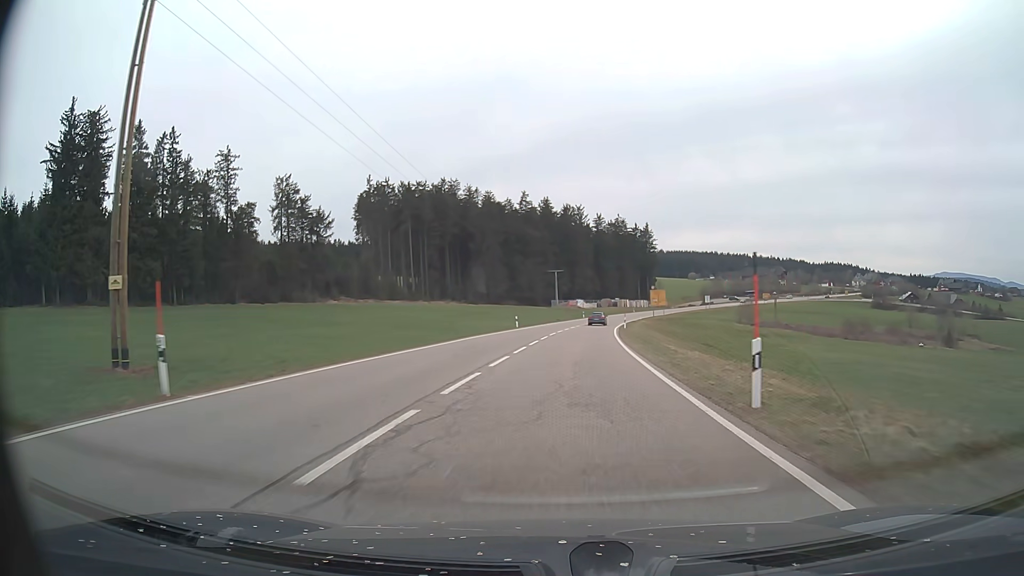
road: primary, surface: asphalt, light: Day
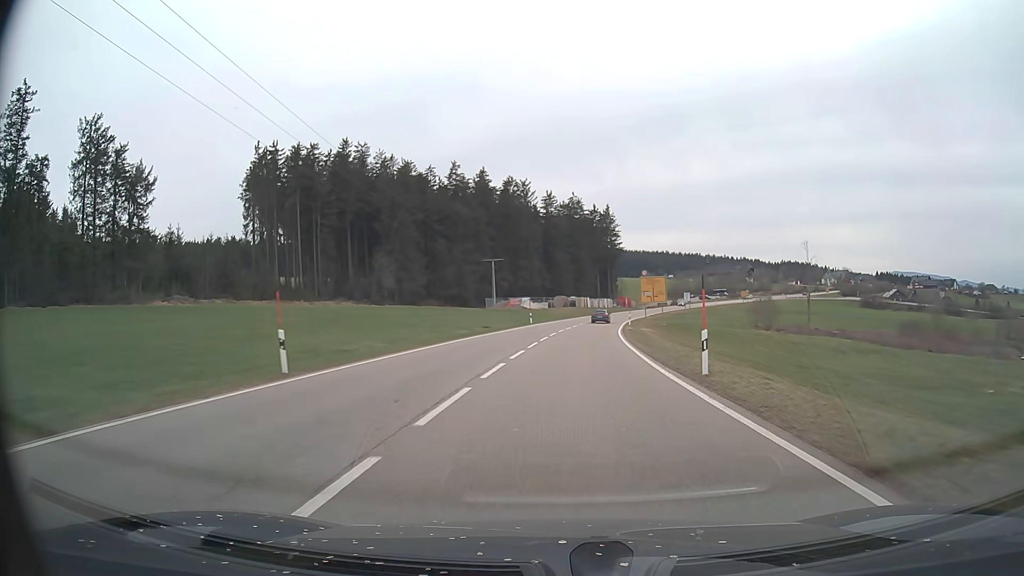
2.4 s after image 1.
(+1.7, +45.2) m; +5°
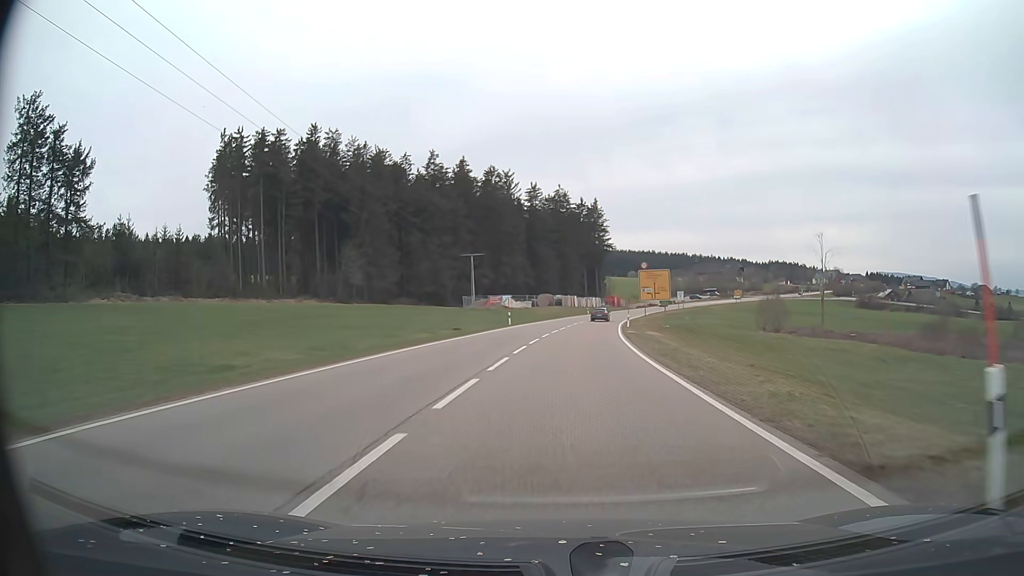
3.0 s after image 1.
(+0.1, +10.8) m; +1°
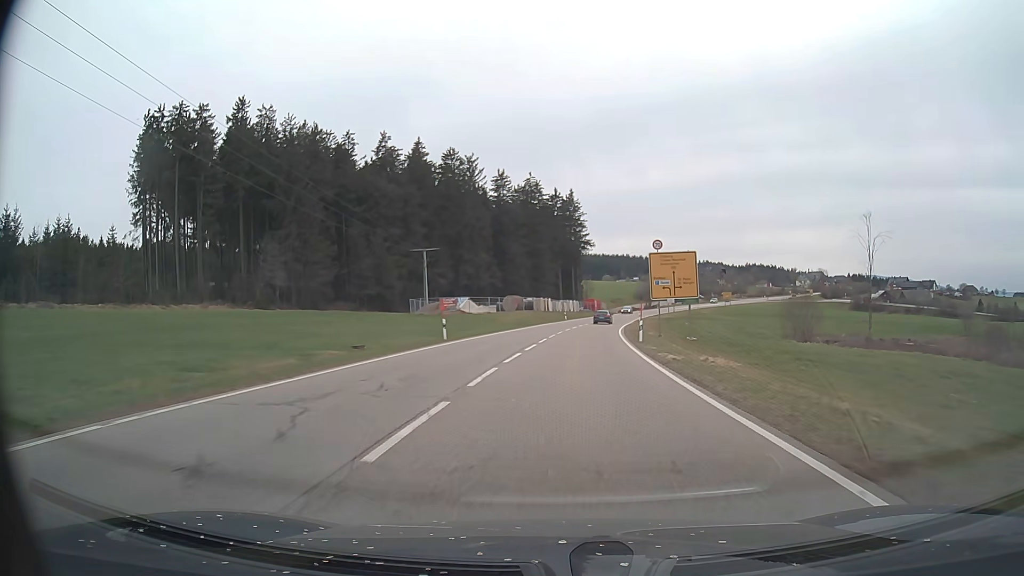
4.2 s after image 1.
(+0.4, +21.5) m; +2°
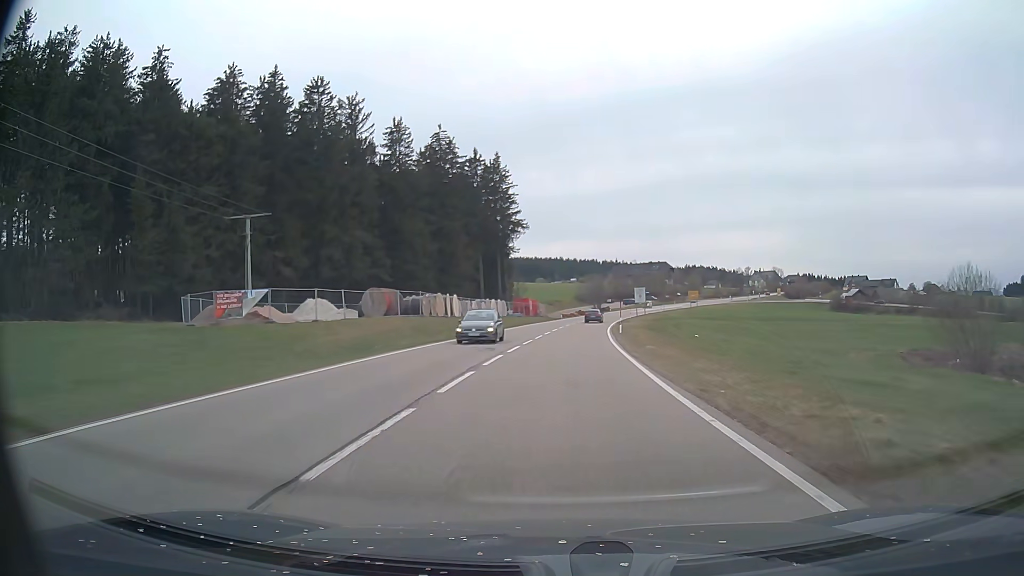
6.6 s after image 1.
(+2.1, +43.4) m; +6°
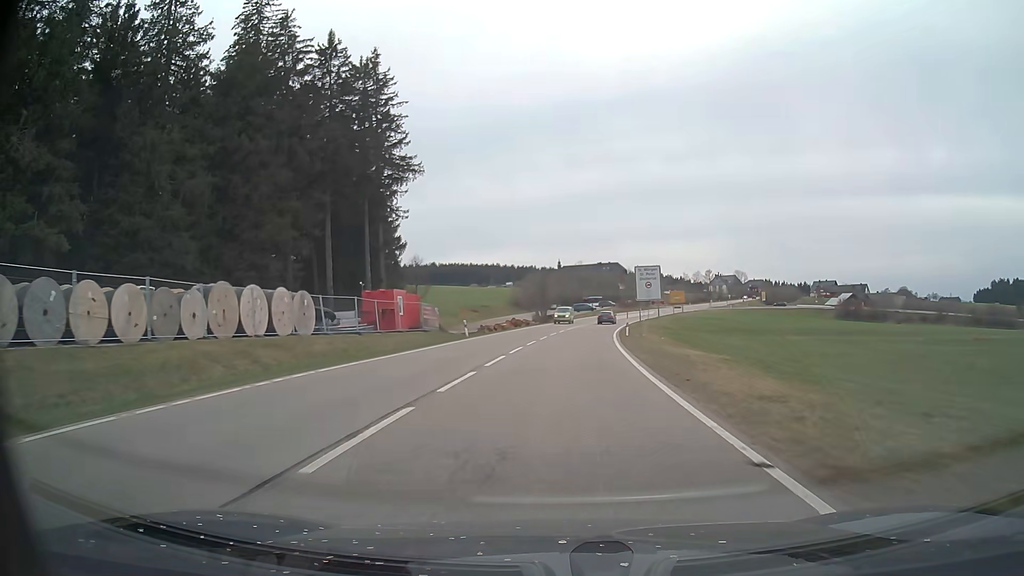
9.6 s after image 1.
(+2.5, +54.2) m; +5°
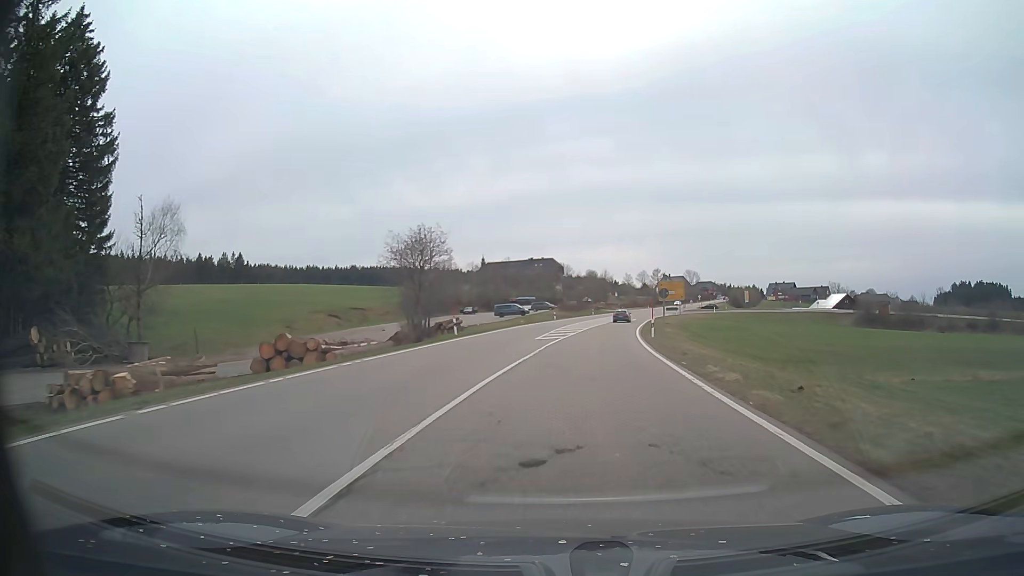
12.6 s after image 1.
(+2.6, +53.7) m; +6°
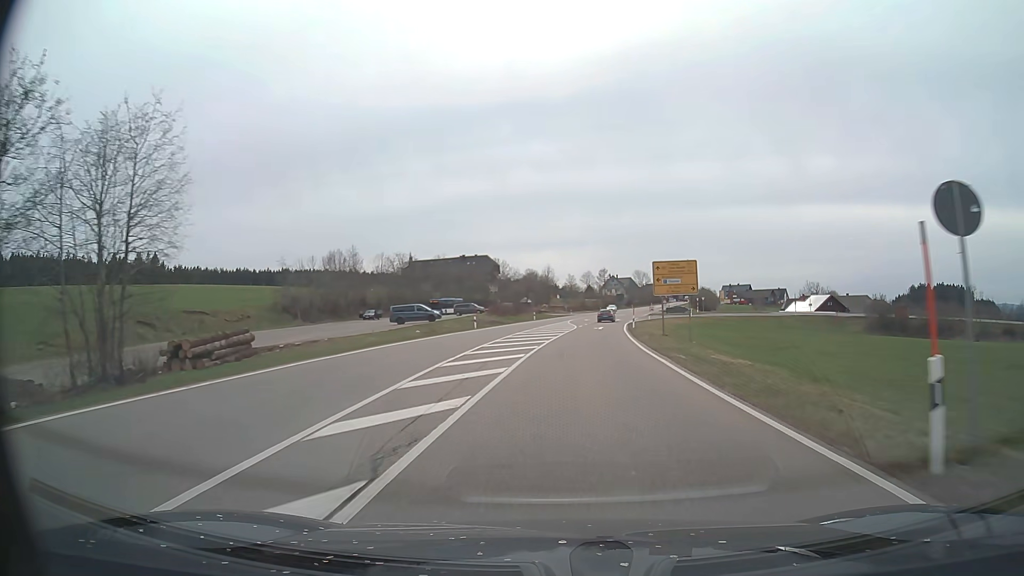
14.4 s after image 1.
(+1.5, +32.1) m; +5°
(0, +10) (+1, +20) (+1, +30) (+2, +40) (+3, +50) (+4, +60) (+5, +70) (+7, +80) (+8, +90) (+10, +99) m
